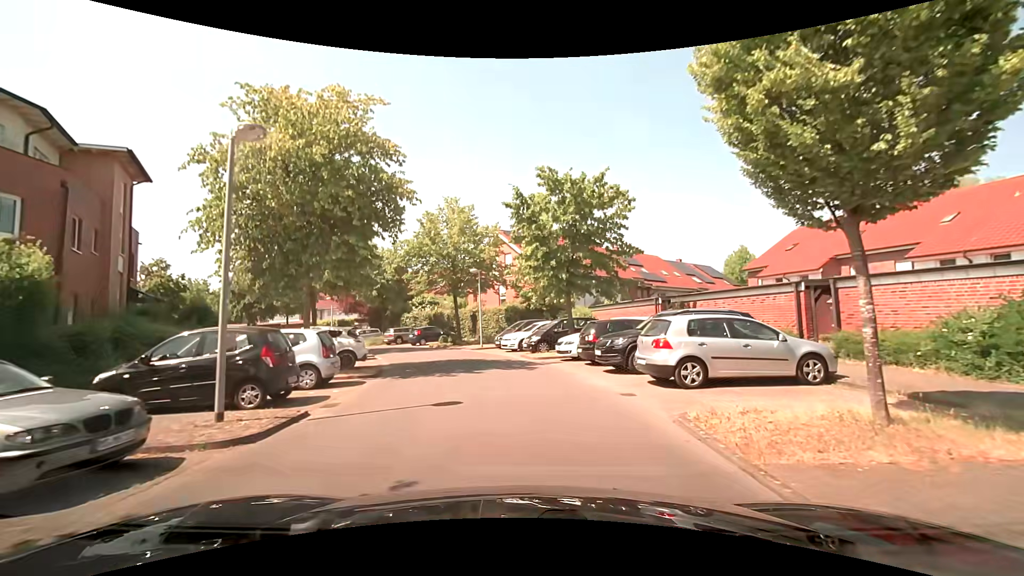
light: Day
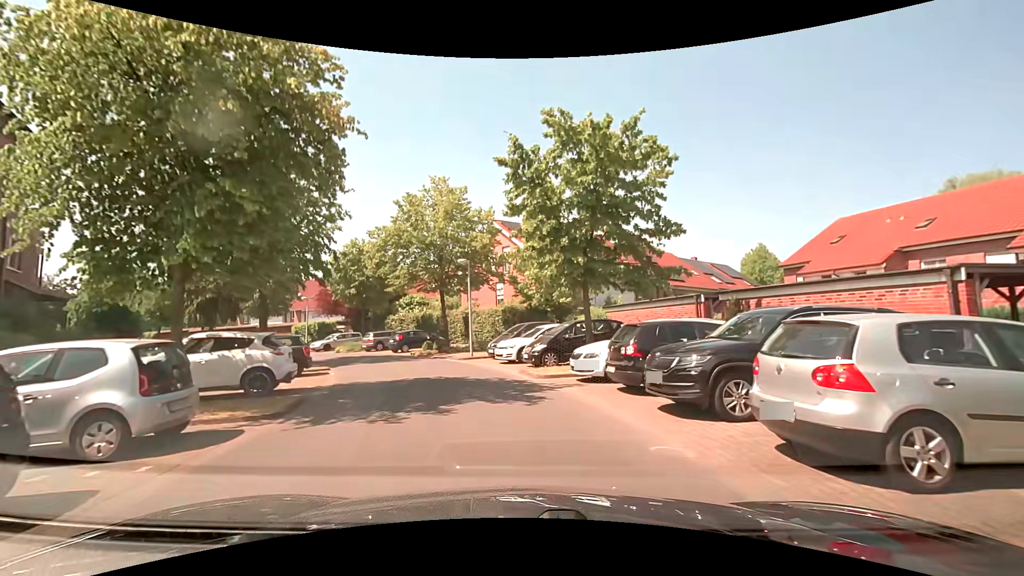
(0.0, +5.9) m; 0°
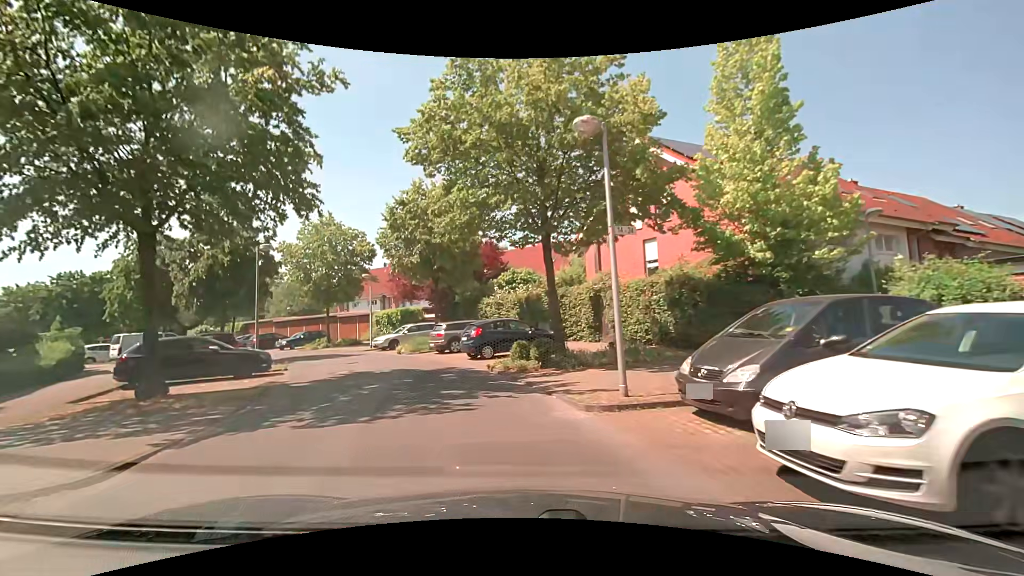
(-1.5, +15.8) m; -13°
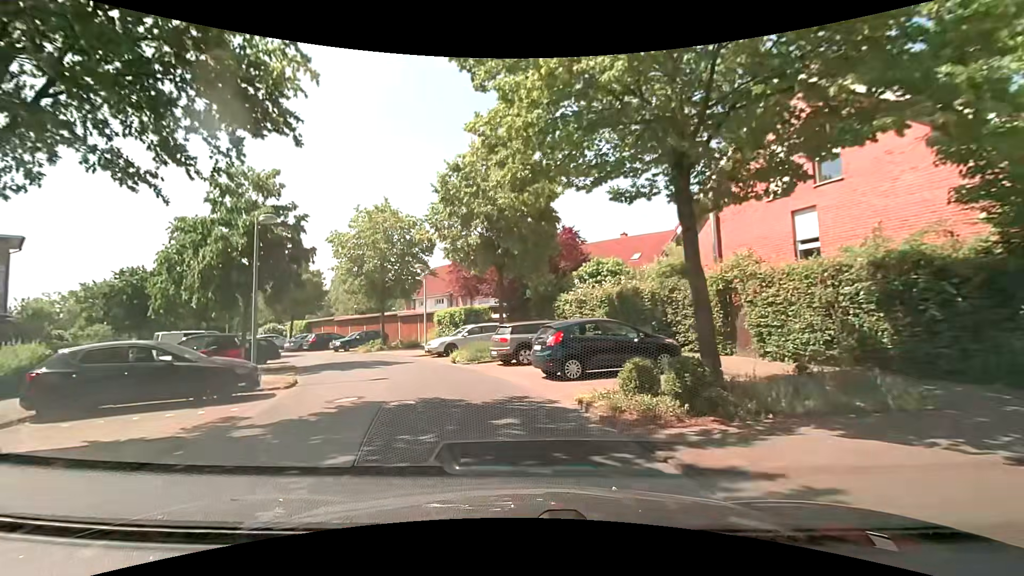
(-0.5, +6.3) m; -8°
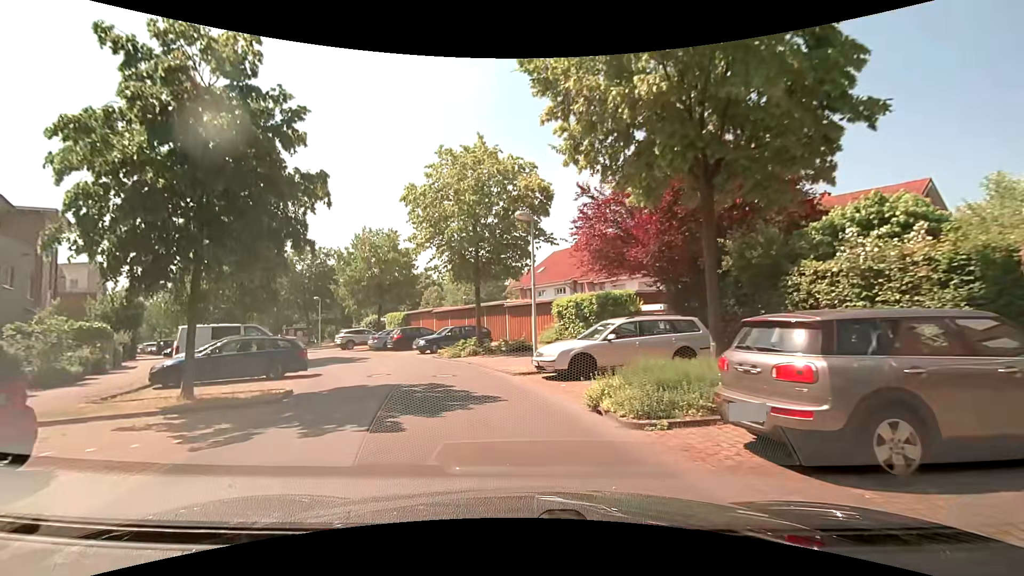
(-1.7, +11.9) m; -15°
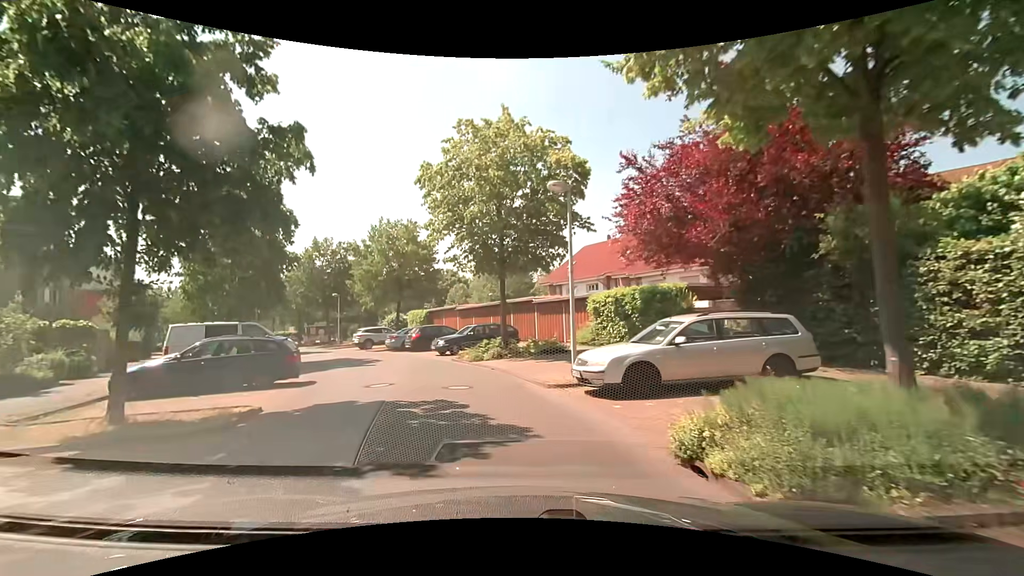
(-0.1, +3.1) m; -4°
